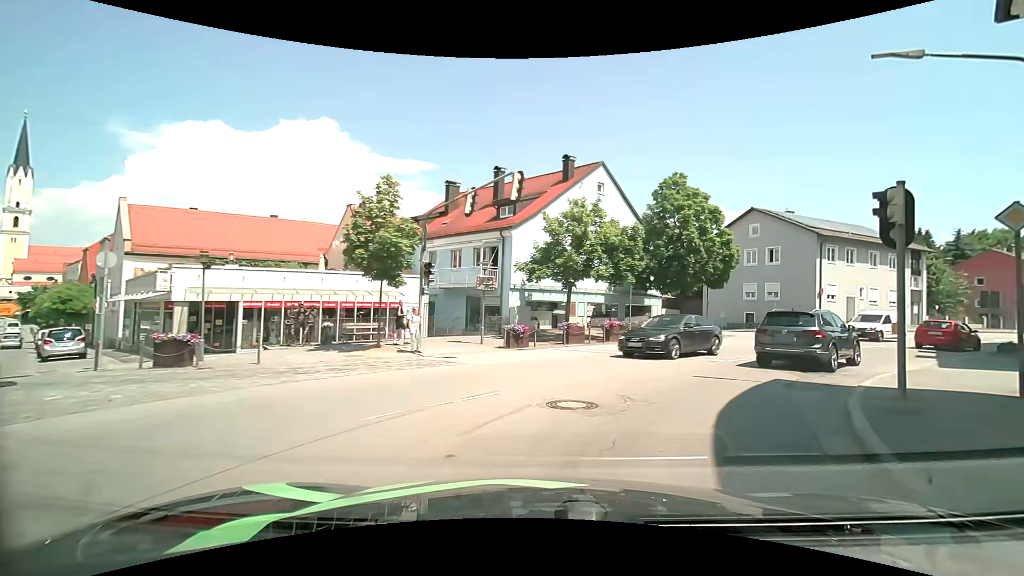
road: tertiary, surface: asphalt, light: Day
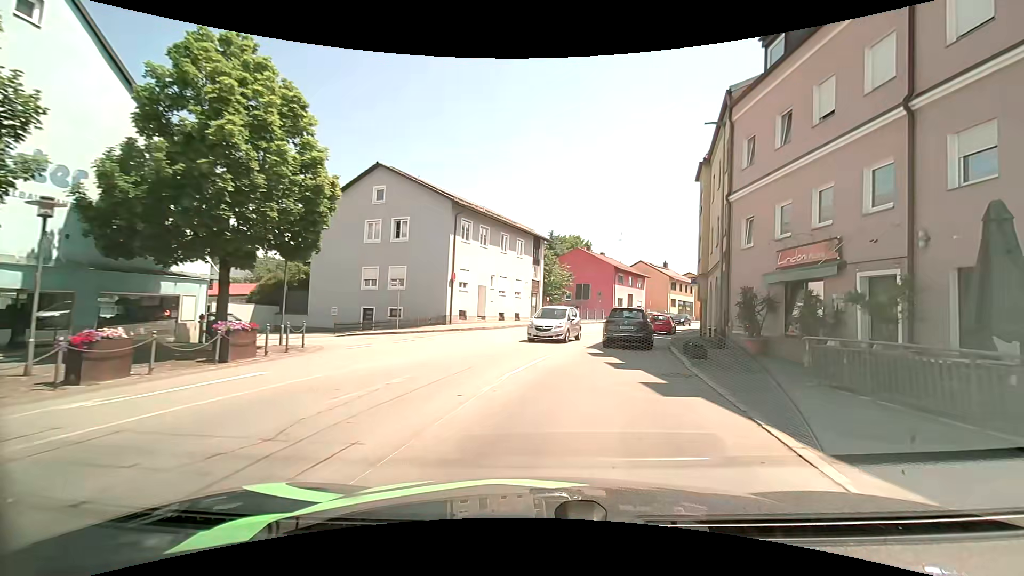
(+6.2, +15.1) m; +40°
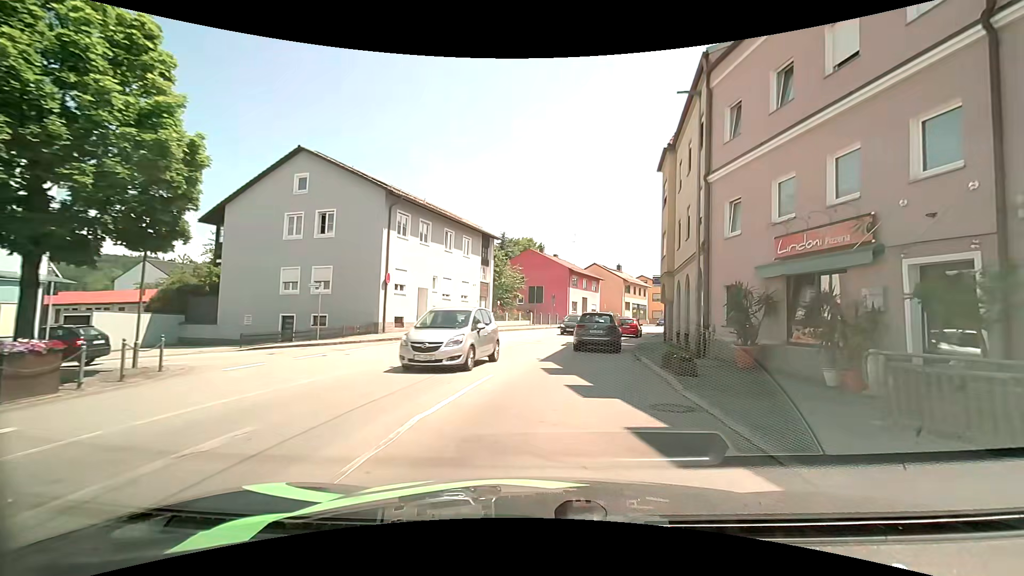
(+0.2, +3.9) m; +5°
